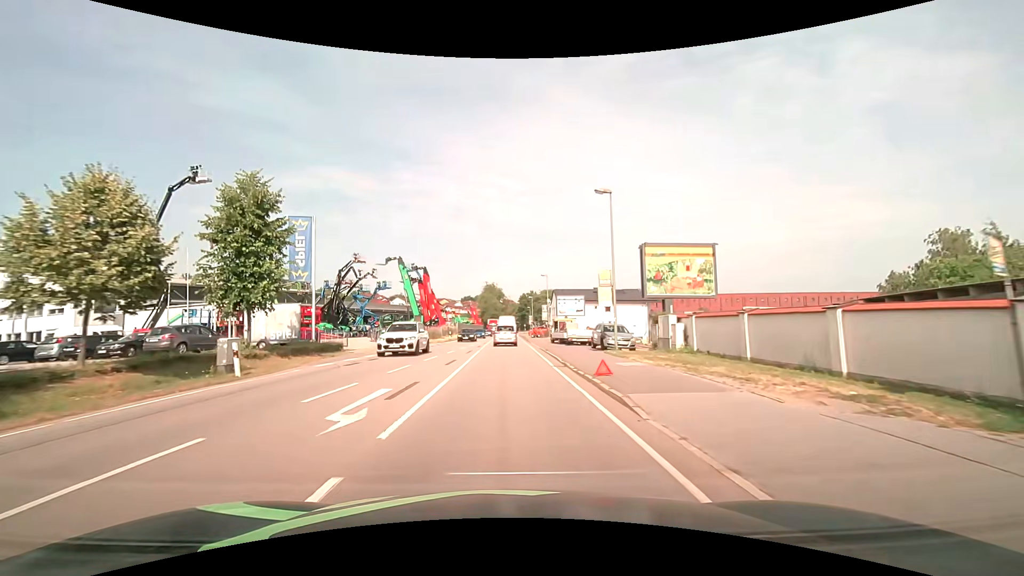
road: primary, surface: asphalt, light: Day
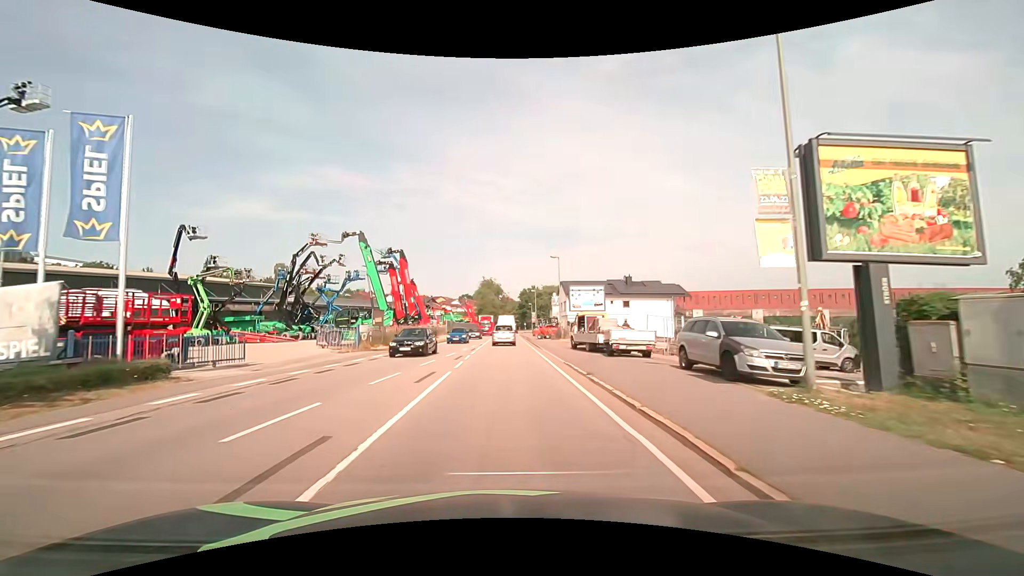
(0.0, +15.1) m; 0°
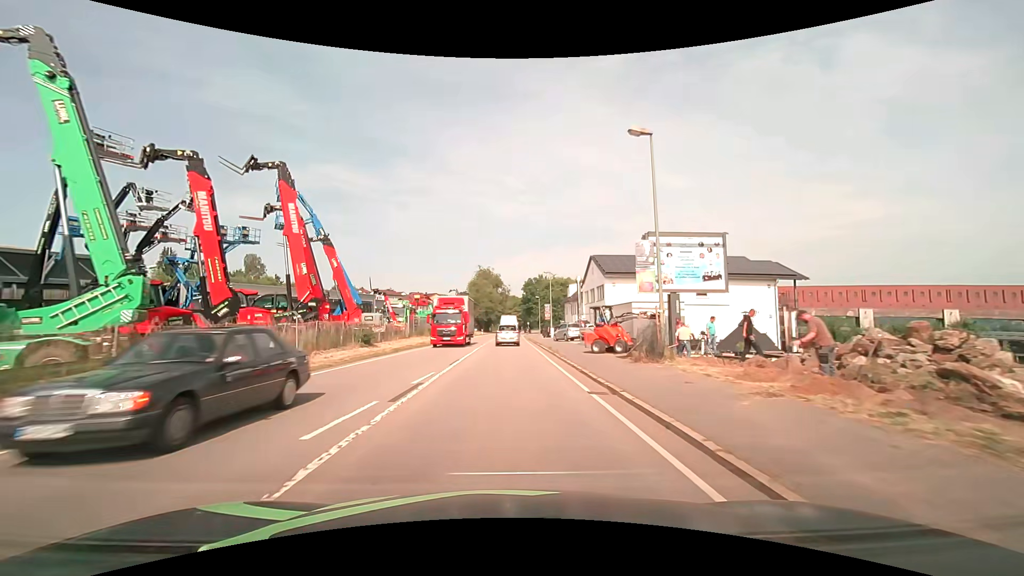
(0.0, +30.0) m; 0°
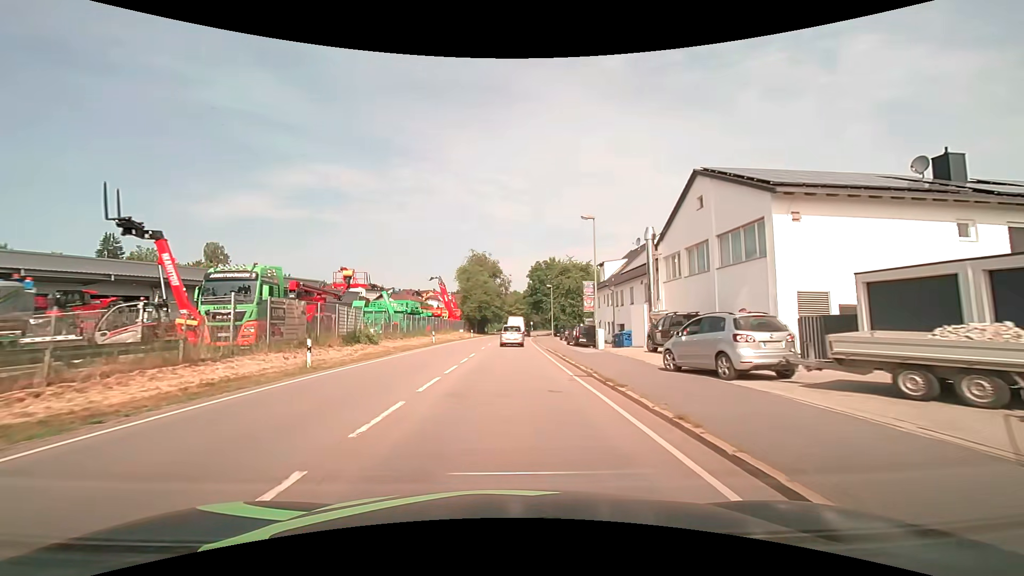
(-0.1, +30.1) m; 0°
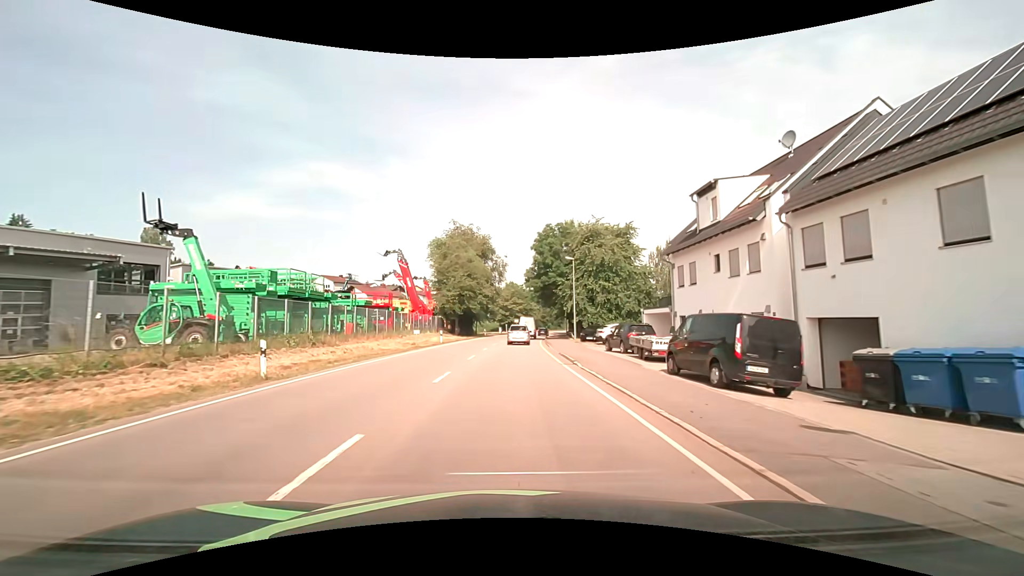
(+0.2, +30.0) m; +1°
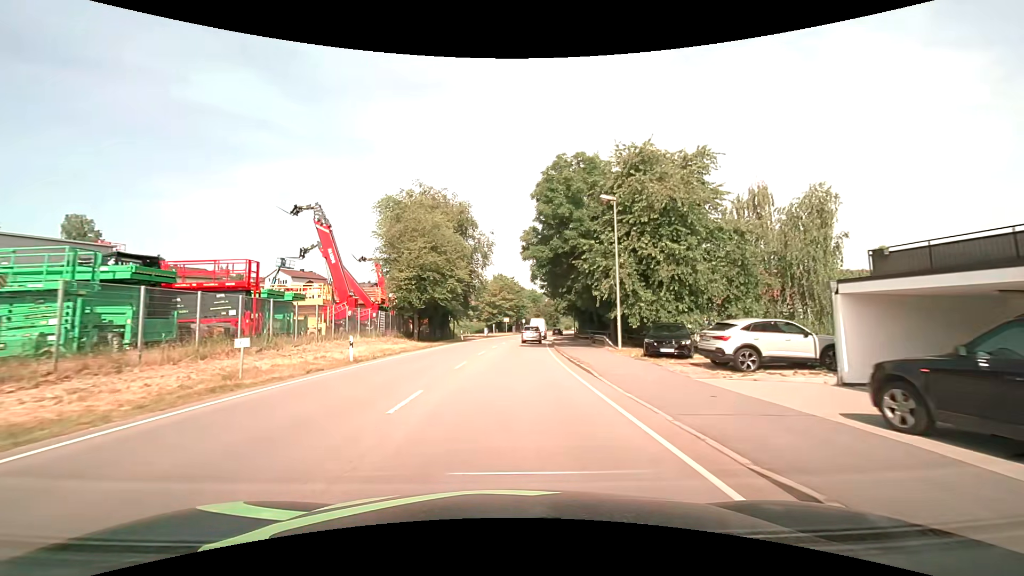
(+0.1, +22.5) m; +1°
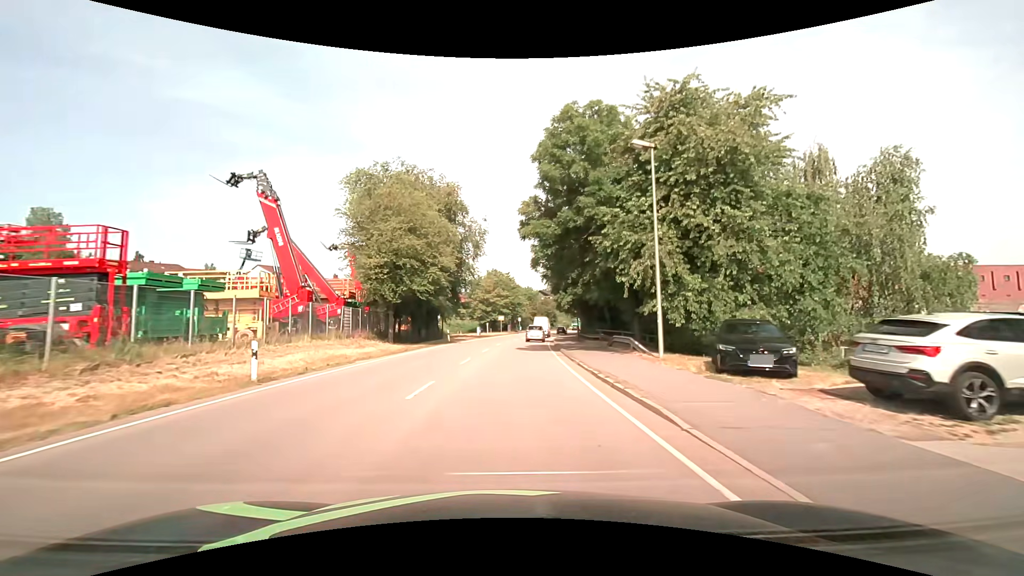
(0.0, +7.5) m; +1°
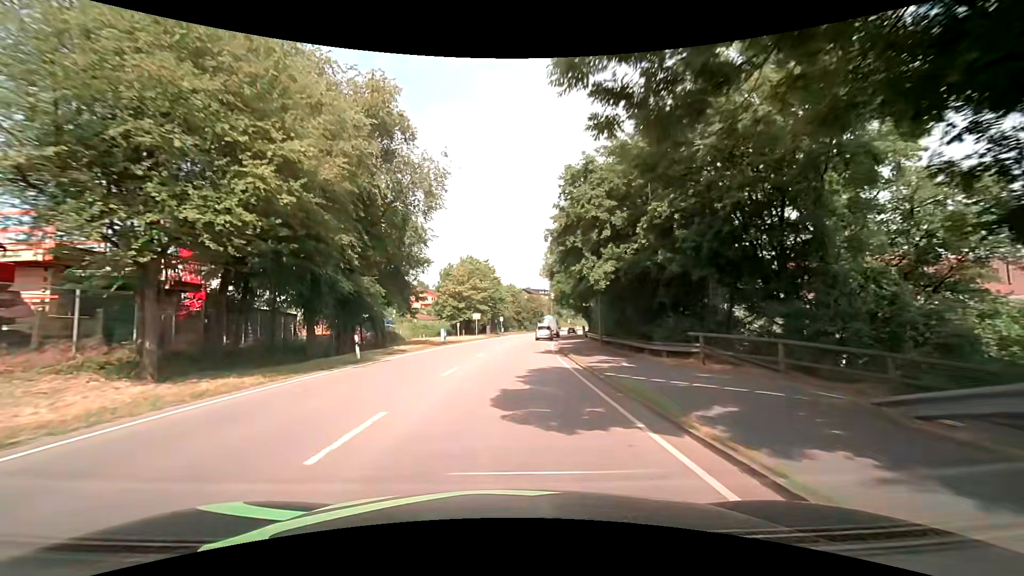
(+0.3, +22.5) m; +2°
(0, +10) (+1, +20) (+1, +30) (+2, +40) (+3, +50) (+4, +60) (+6, +70) (+7, +80) (+9, +89) (+12, +99) m
